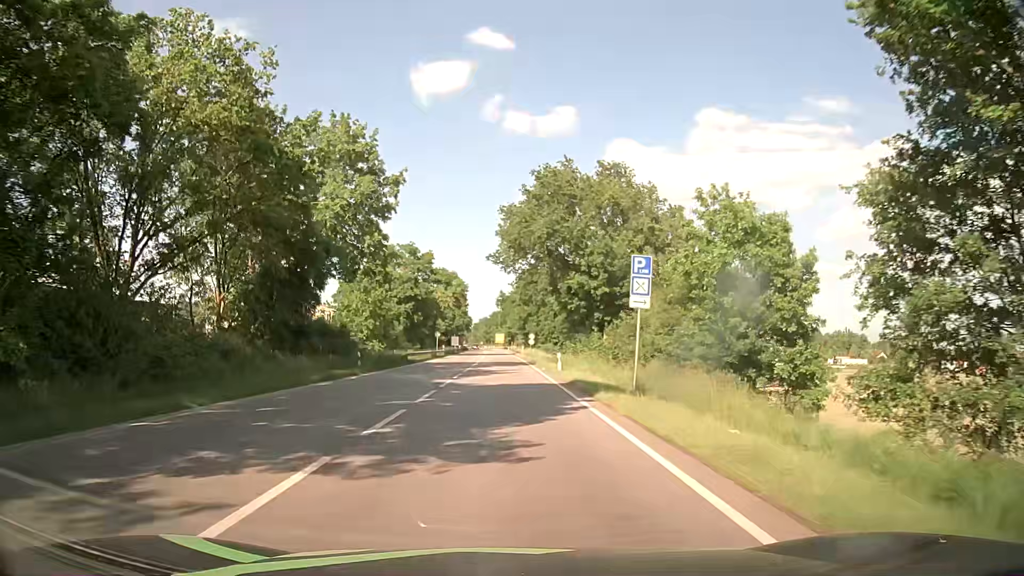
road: primary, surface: asphalt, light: Day
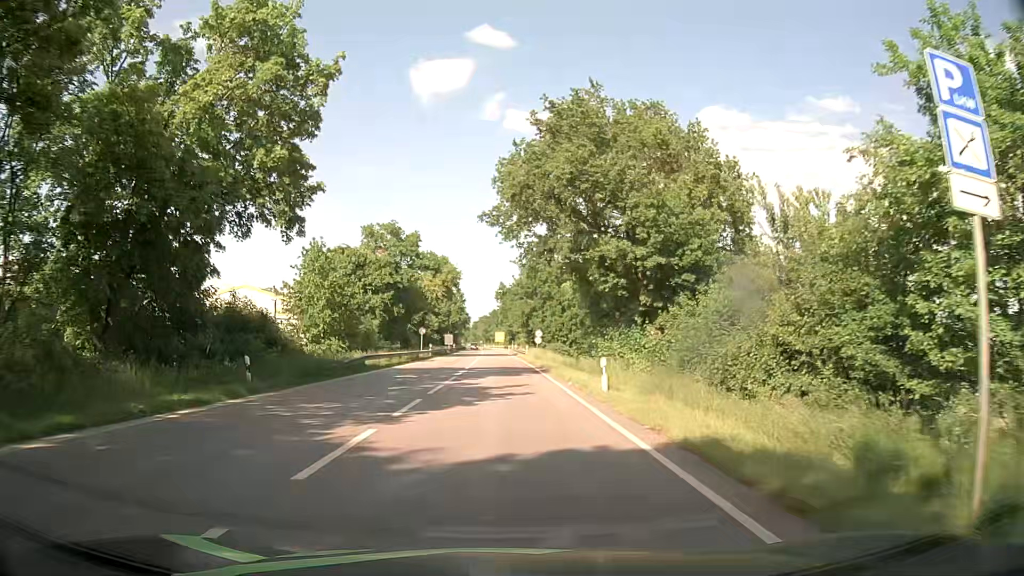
(+0.2, +15.3) m; +1°
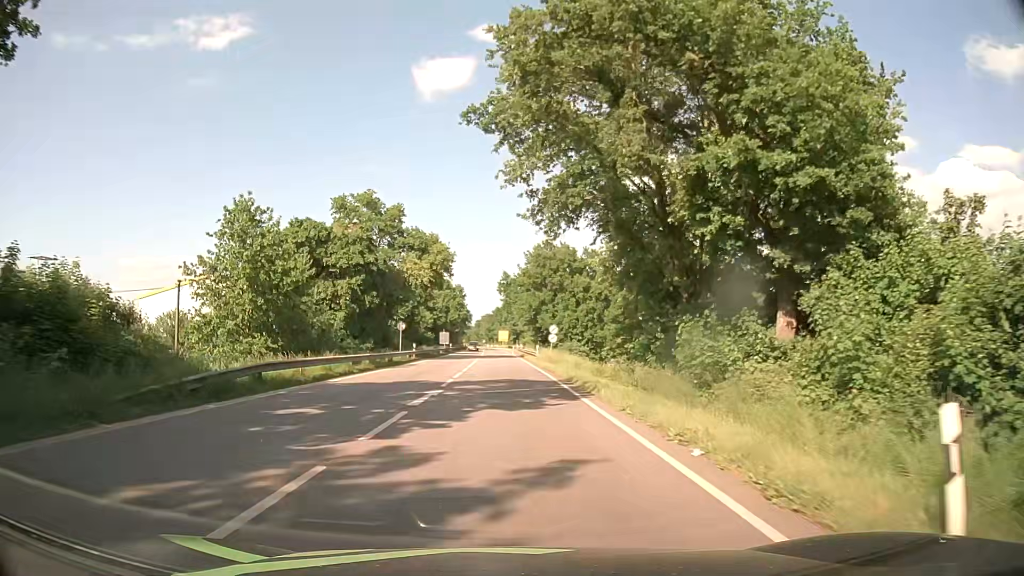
(-0.1, +15.3) m; 0°
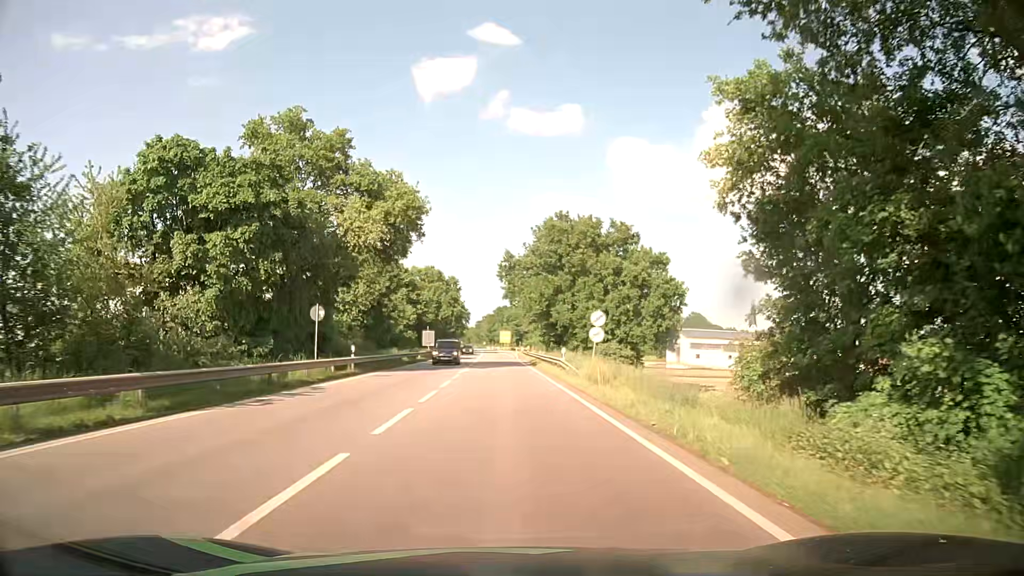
(-0.1, +23.0) m; 0°
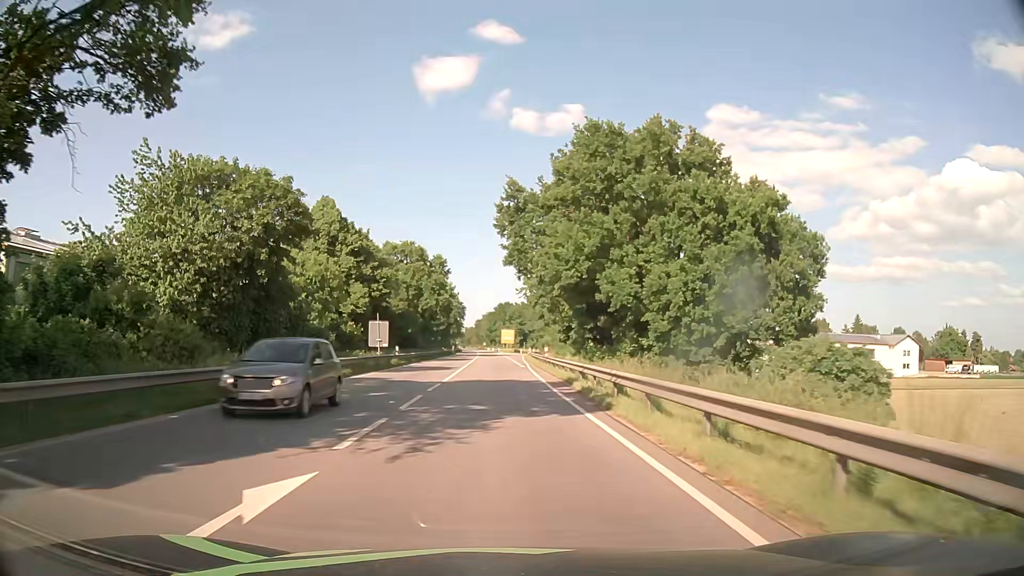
(-0.1, +31.7) m; 0°
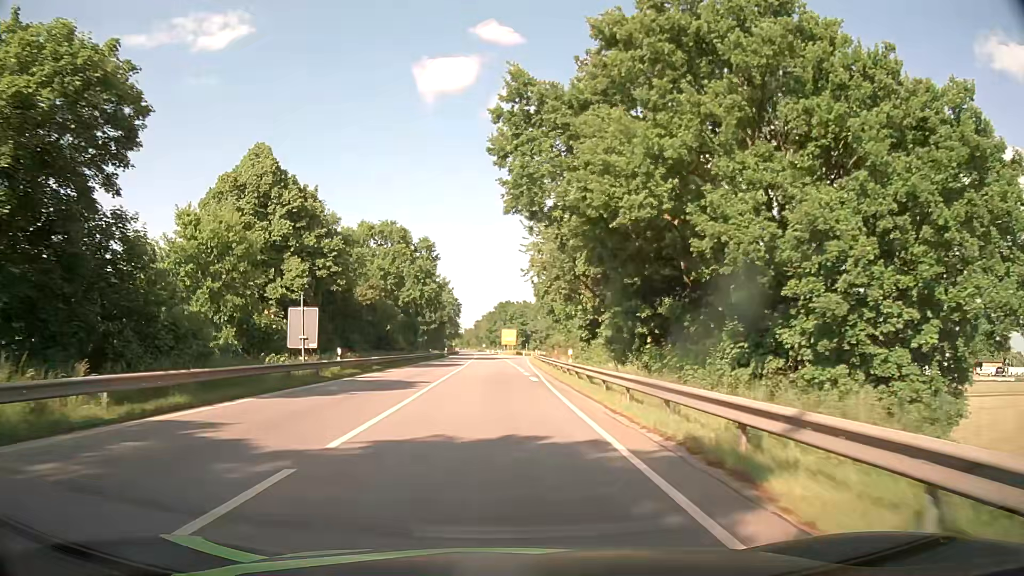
(0.0, +17.7) m; 0°
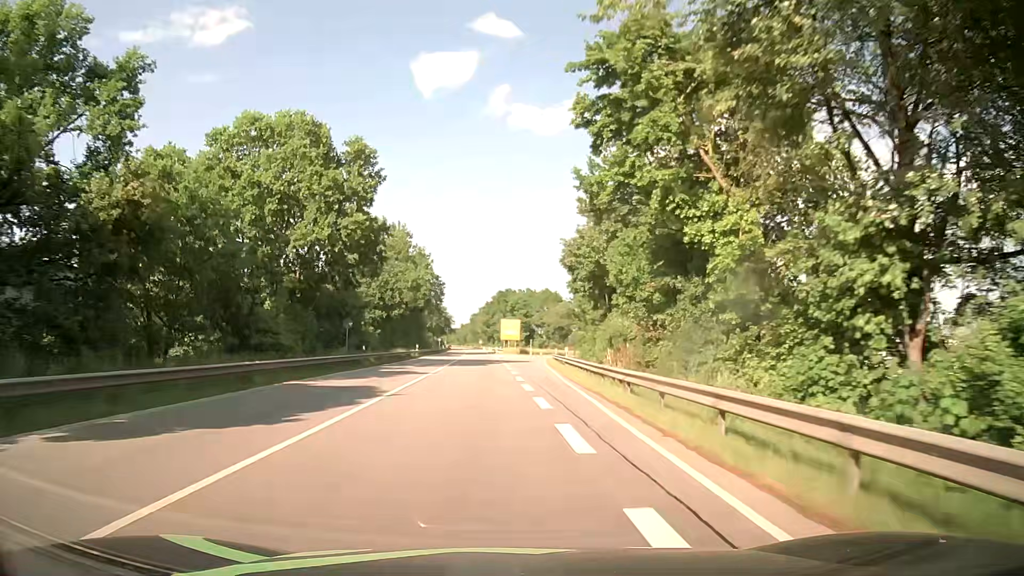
(-0.1, +38.8) m; +1°
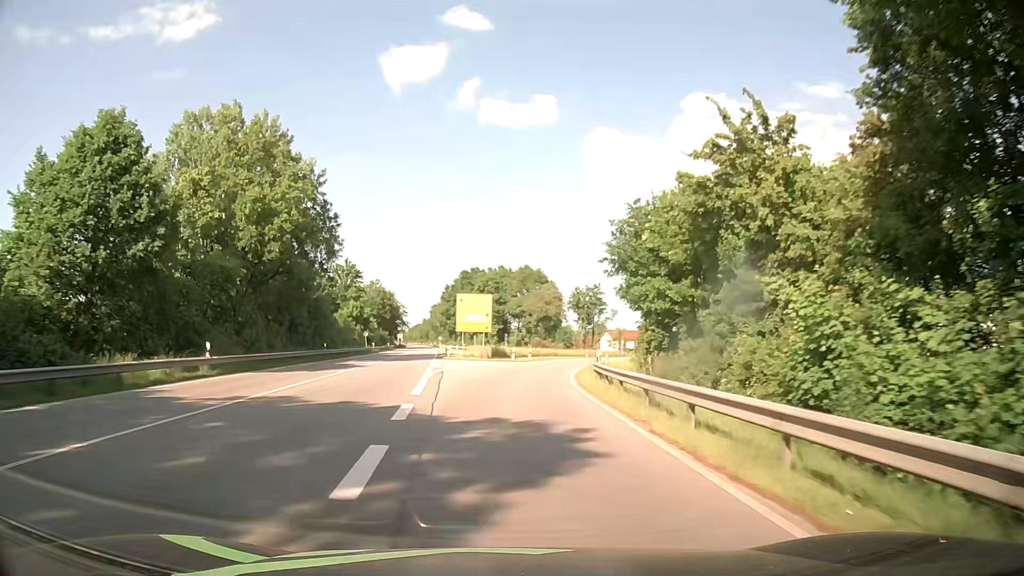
(+0.3, +50.8) m; +2°
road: primary_link
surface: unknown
(0, +10) (+1, +20) (+1, +30) (+2, +40) (+4, +50) (+6, +60) (+8, +69) (+12, +79) (+15, +88) (+19, +97) m
